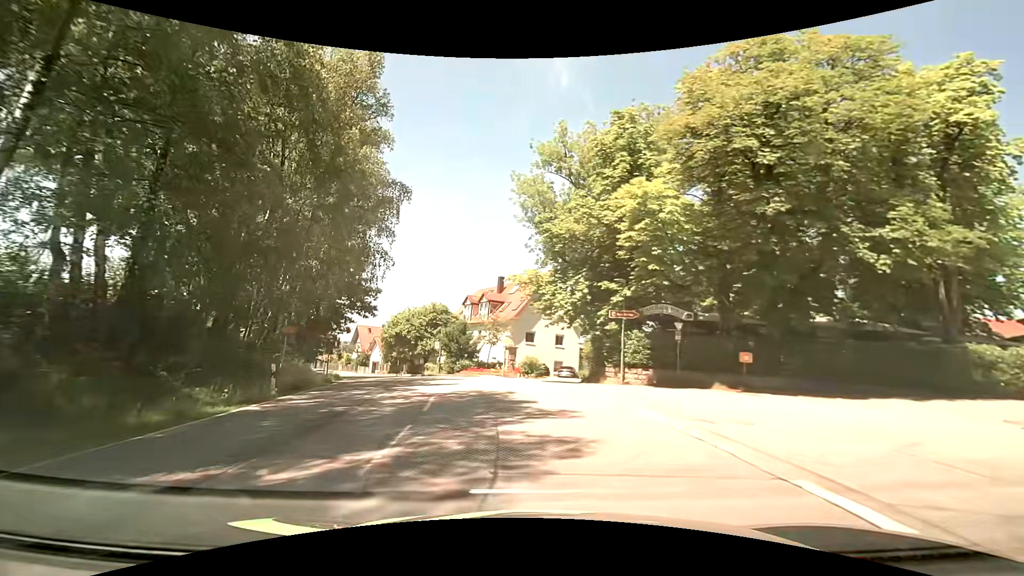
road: tertiary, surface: asphalt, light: Day
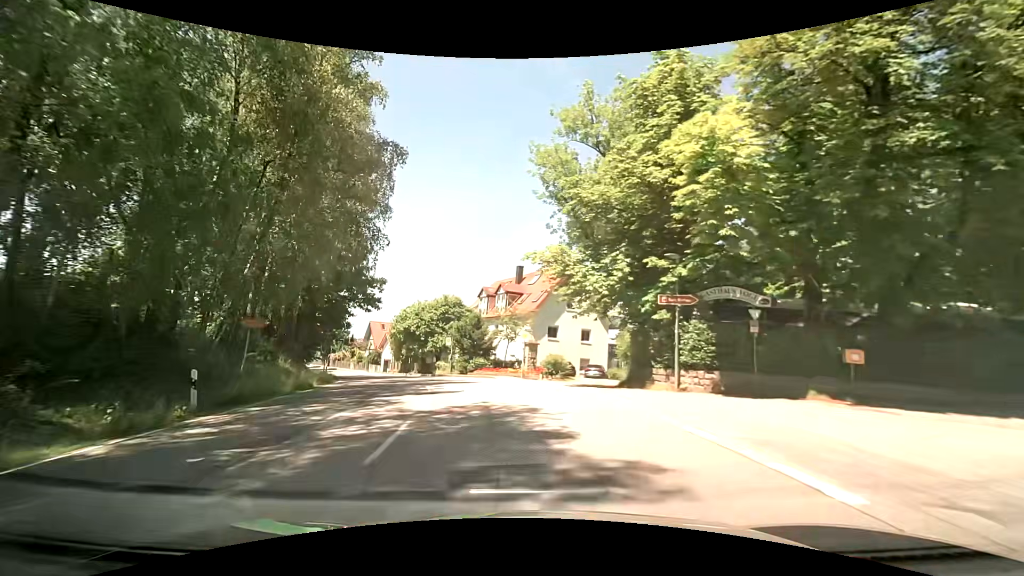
(-0.1, +5.4) m; -2°
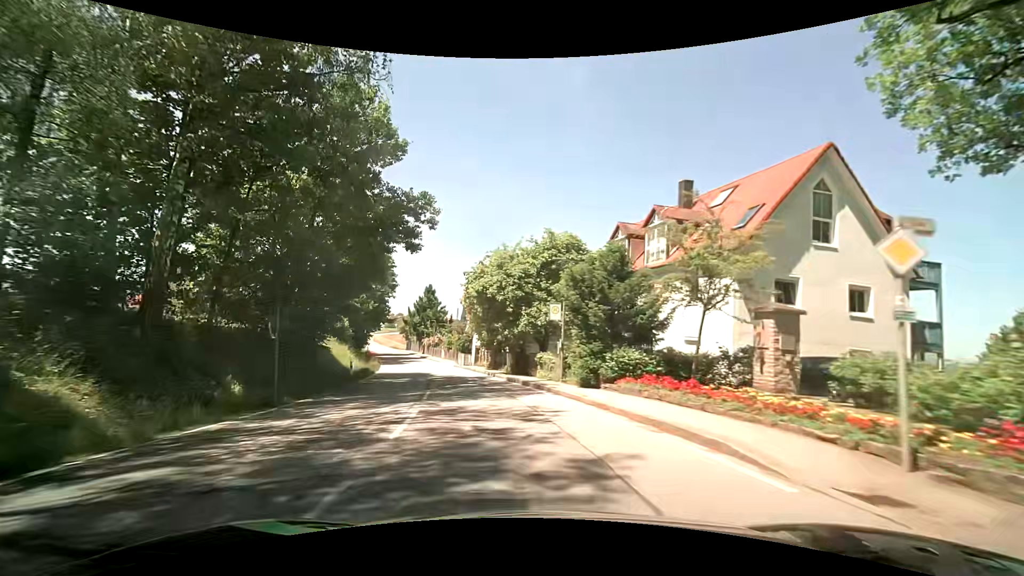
(-2.6, +23.0) m; -13°
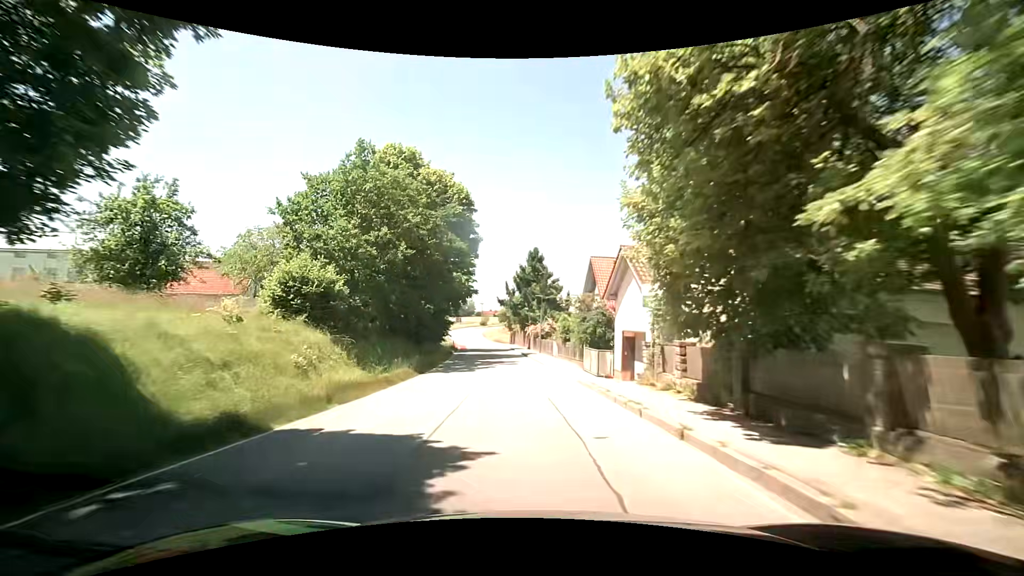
(-4.0, +26.9) m; -15°
